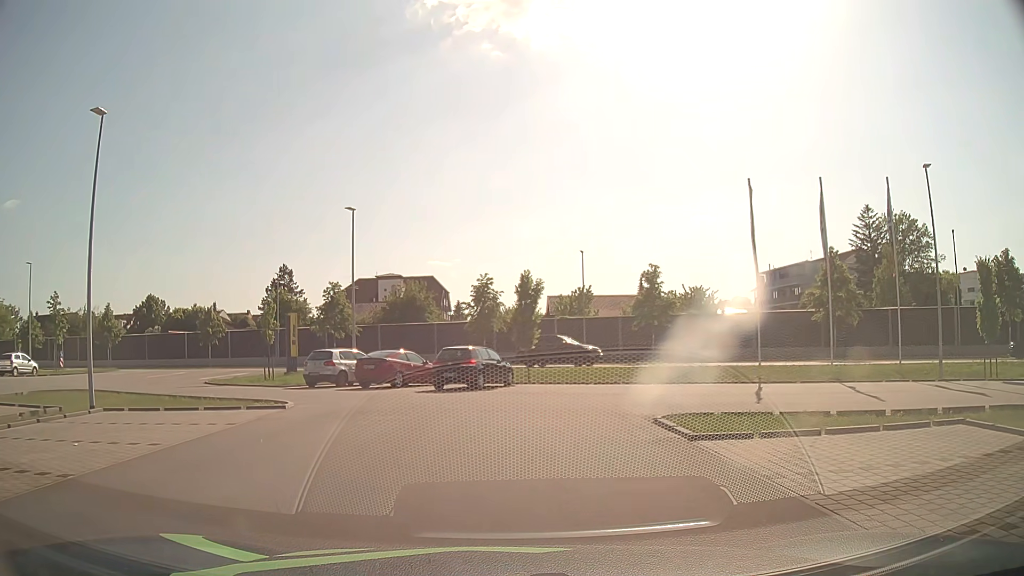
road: service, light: Day
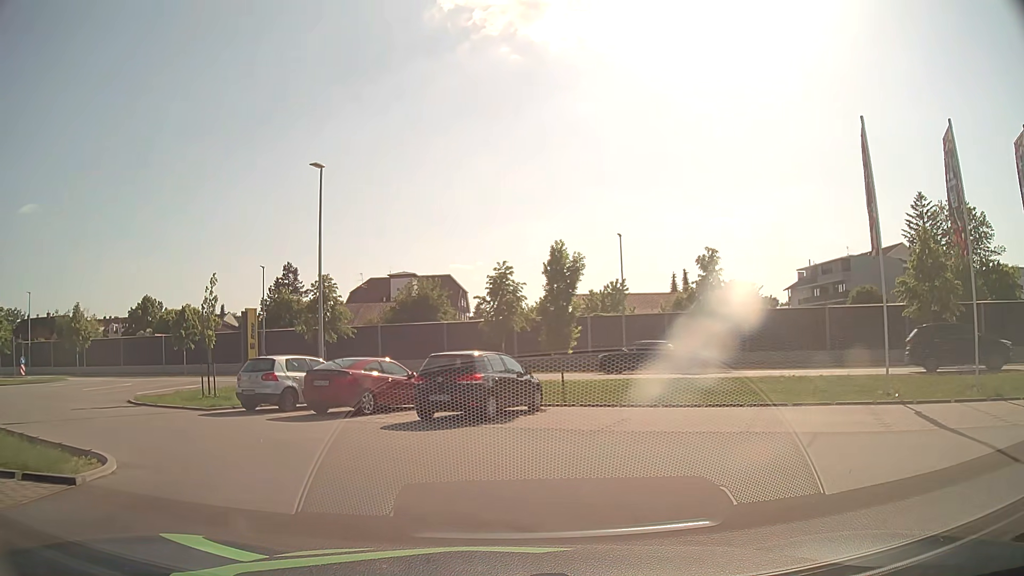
(0.0, +8.7) m; -1°
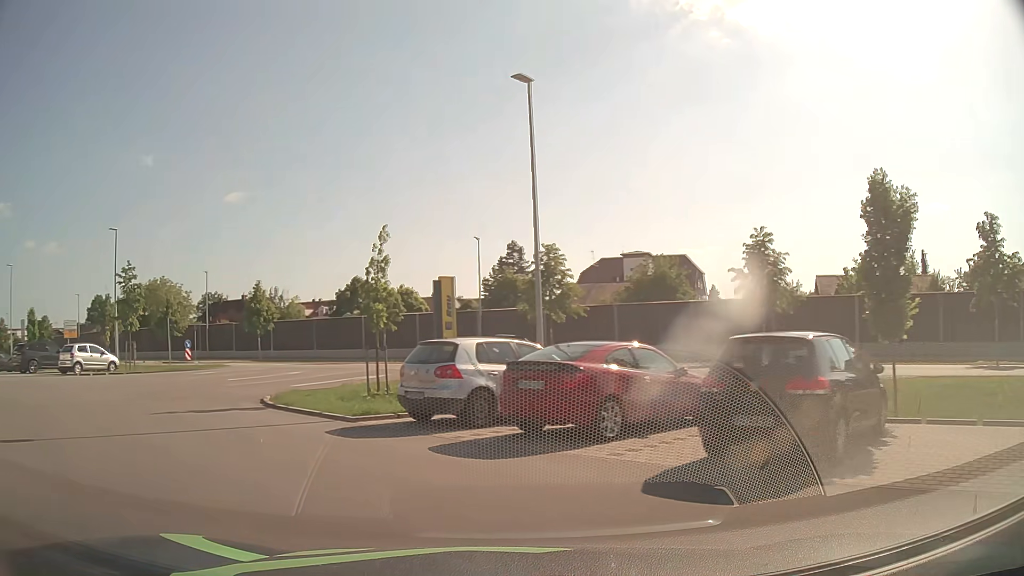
(-0.9, +6.8) m; -19°
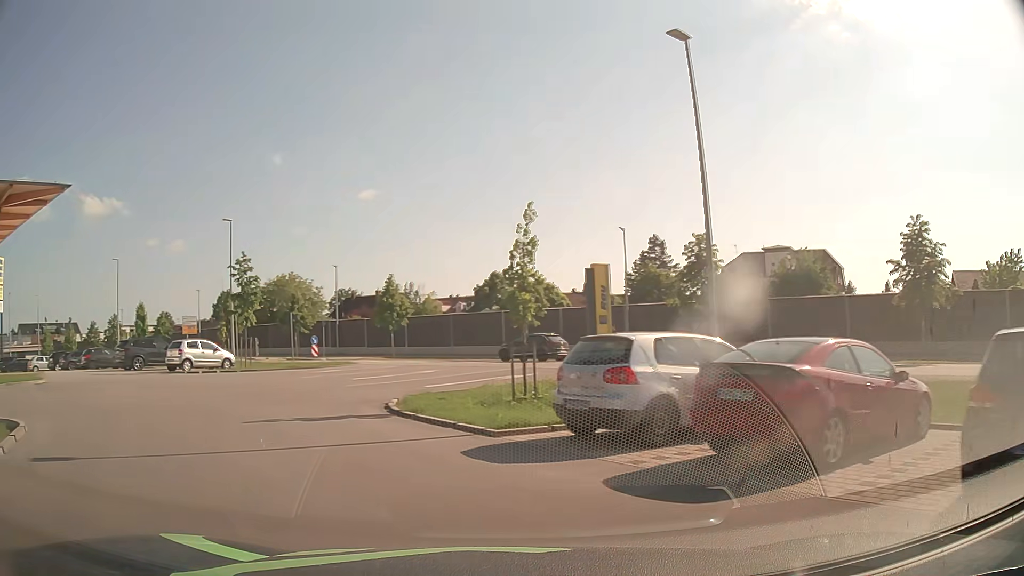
(-0.3, +2.4) m; -12°
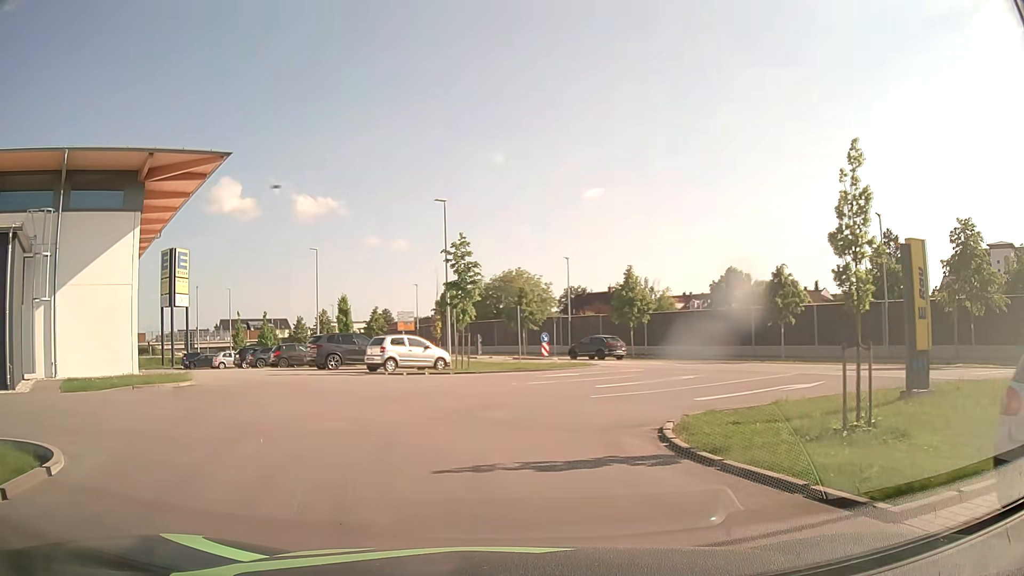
(-0.9, +4.8) m; -19°
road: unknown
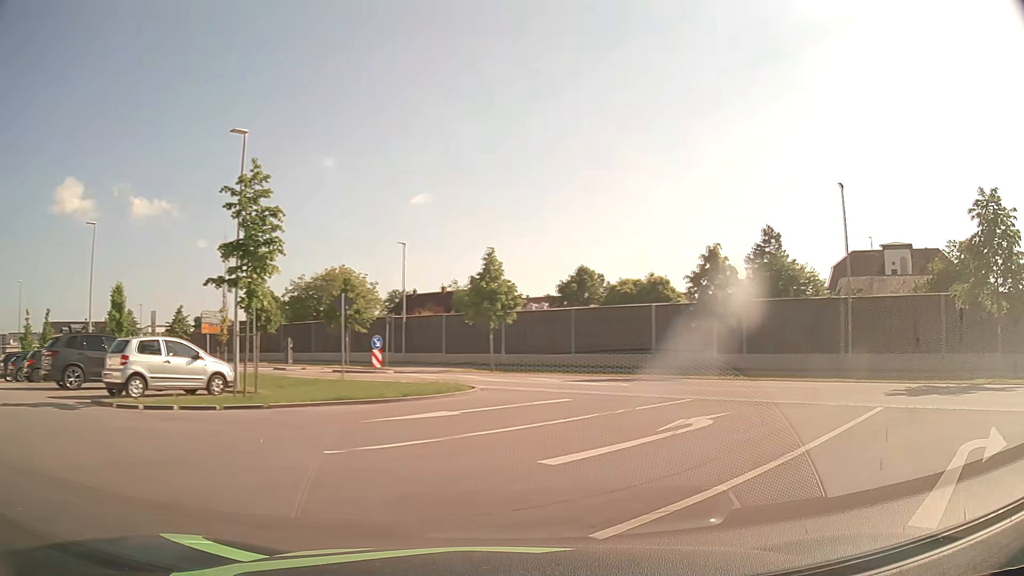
(-0.6, +11.4) m; +12°
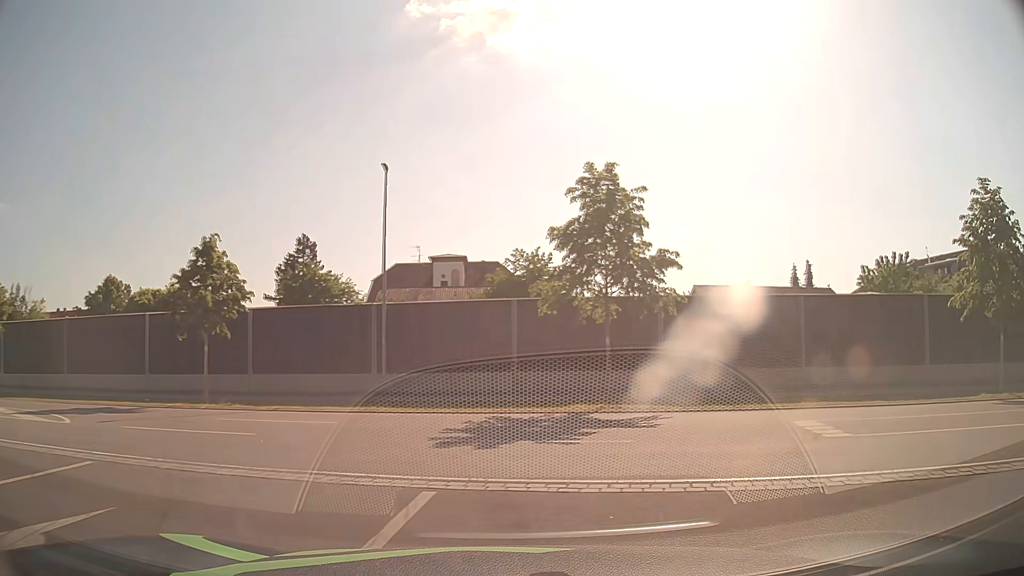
(+2.2, +5.6) m; +39°
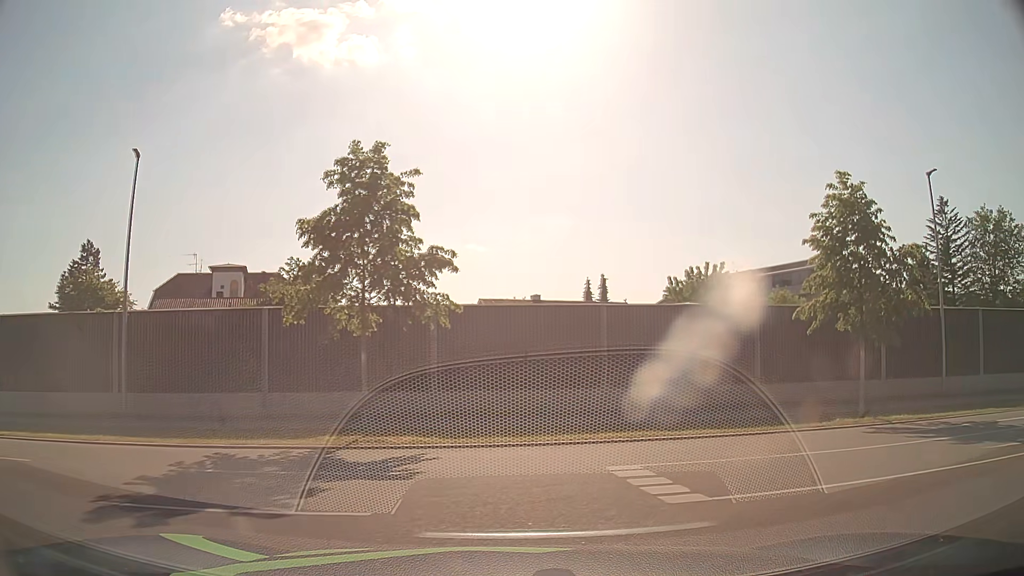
(+0.6, +3.3) m; +19°
(+5, +8) (+15, +7) (+25, +6) (+35, +4) (+44, +1) (+53, -4) (+62, -9) (+71, -13) (+80, -16) (+90, -19) m
